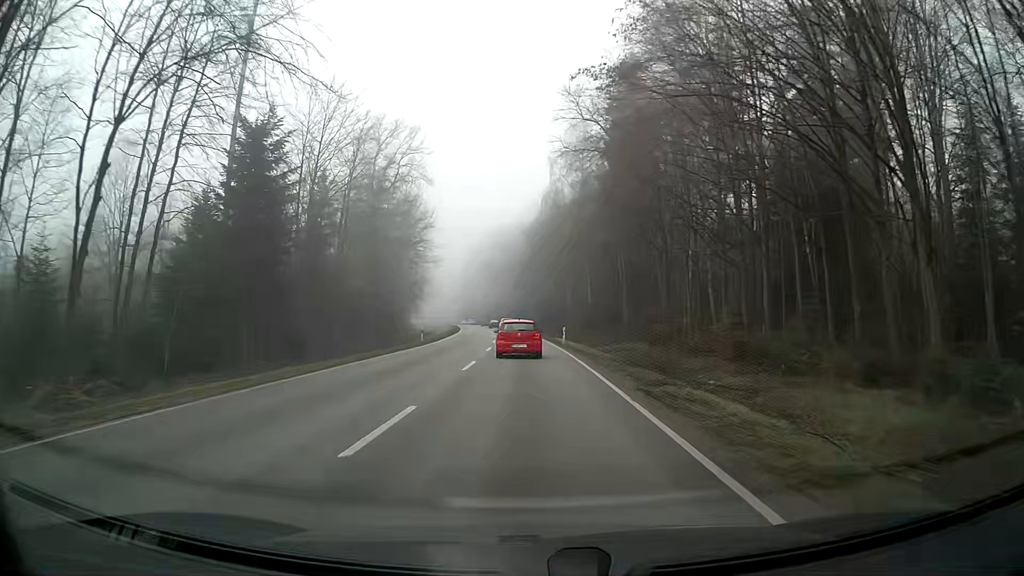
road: secondary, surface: asphalt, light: Day
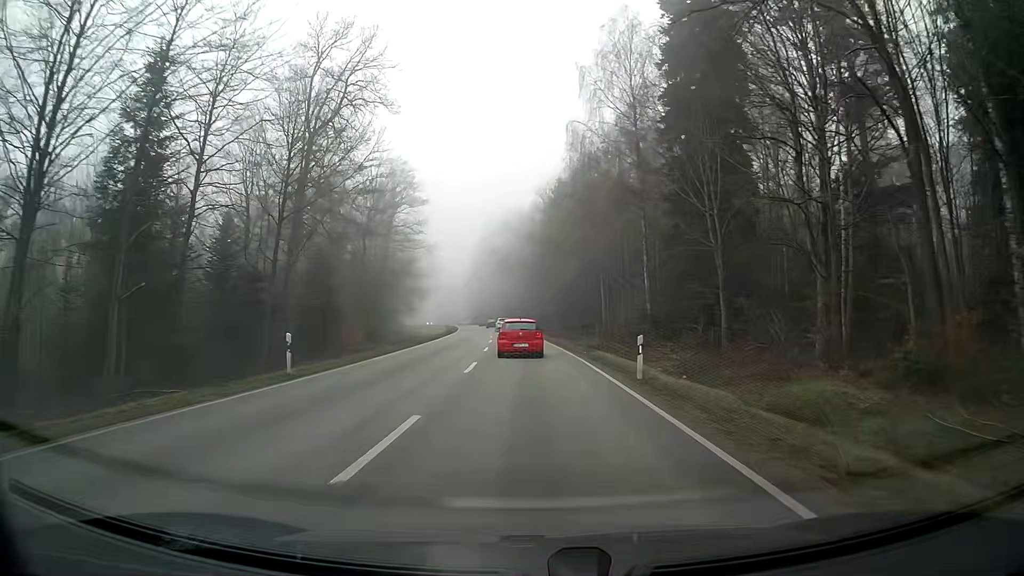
(-0.3, +25.0) m; -1°
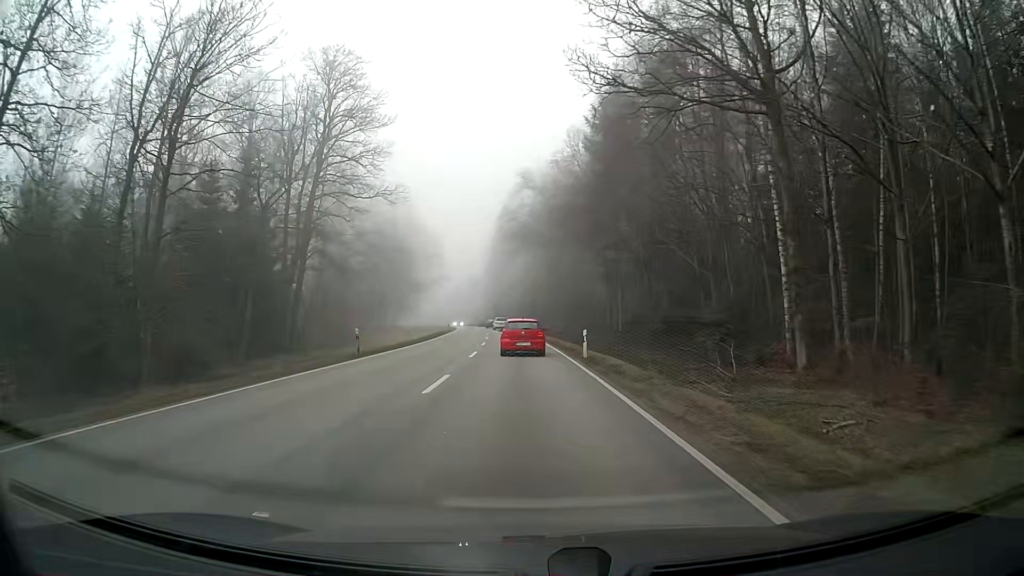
(-1.1, +41.2) m; -3°
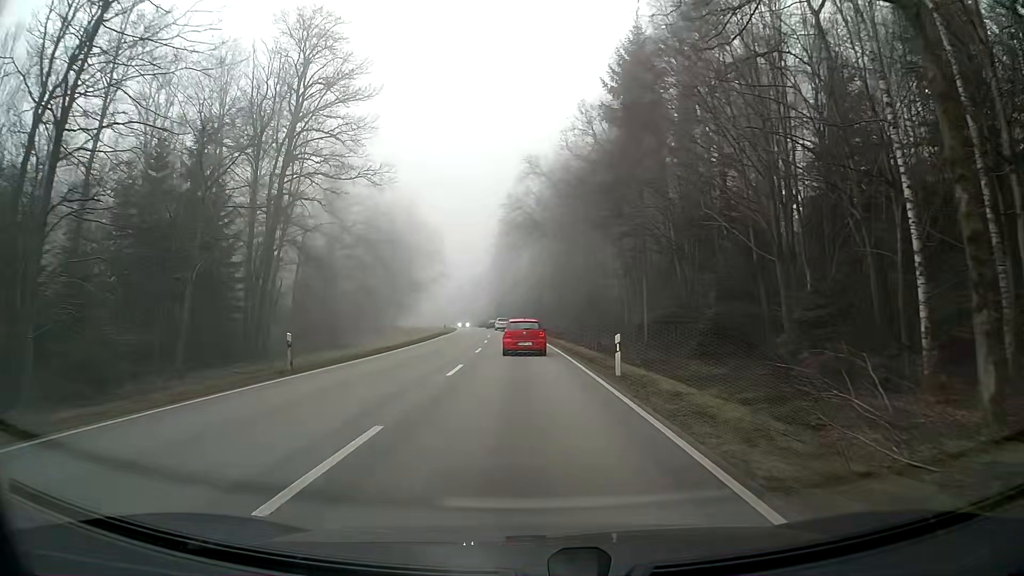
(-0.1, +8.0) m; -1°
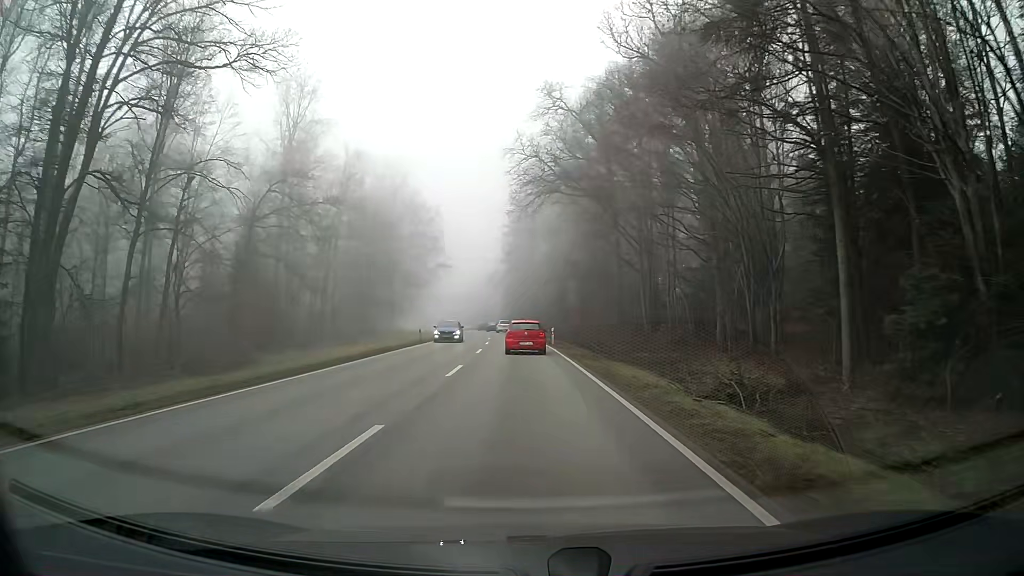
(-0.3, +23.8) m; -1°
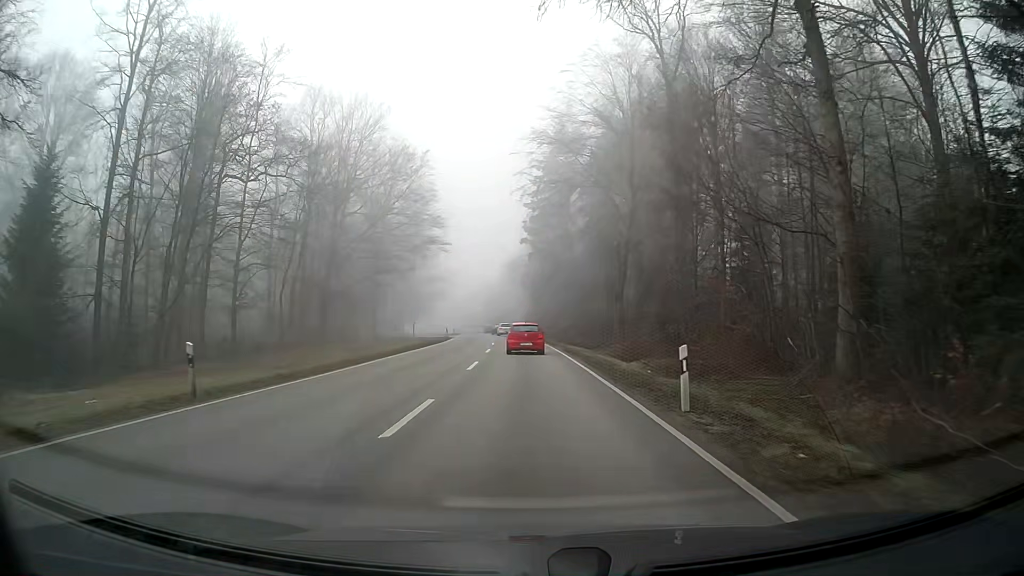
(-0.7, +32.9) m; -2°
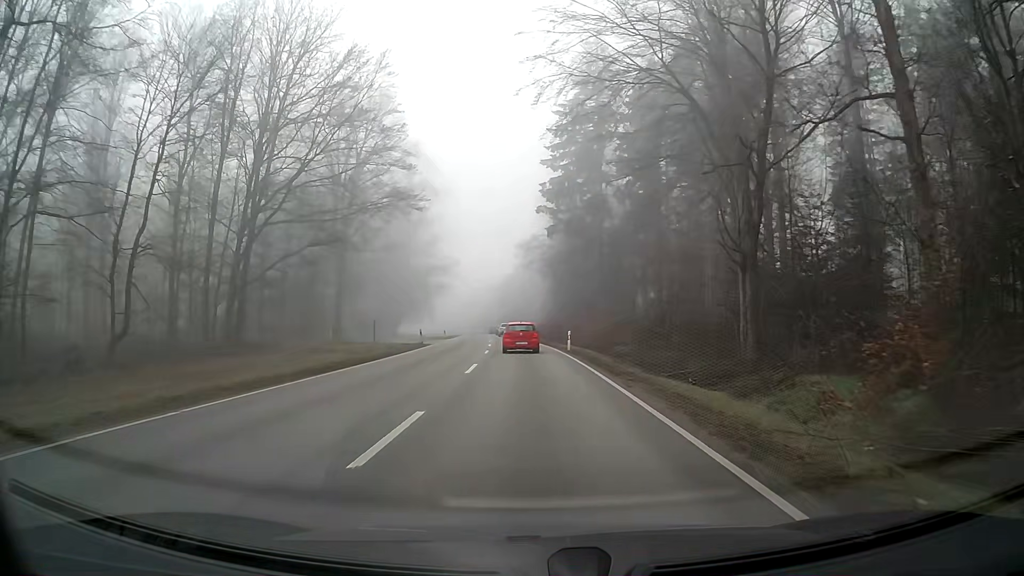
(-0.2, +25.9) m; -1°
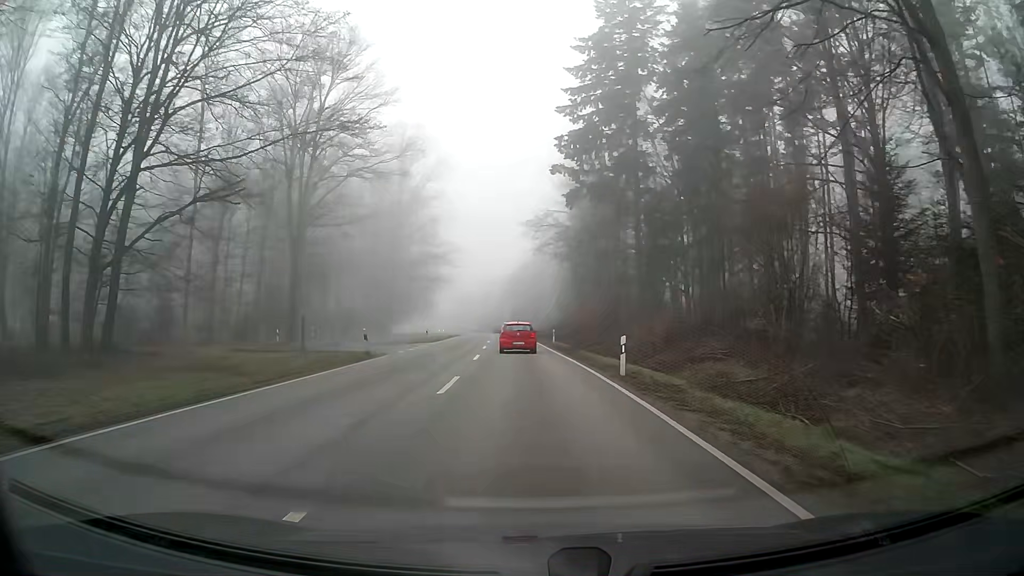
(-0.1, +17.7) m; -1°
